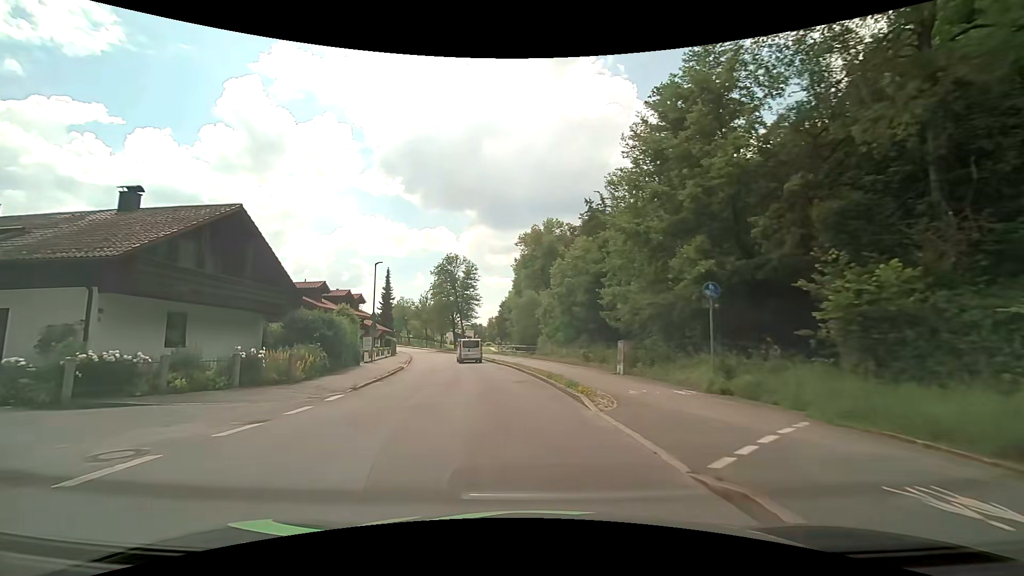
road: unclassified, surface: asphalt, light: Day
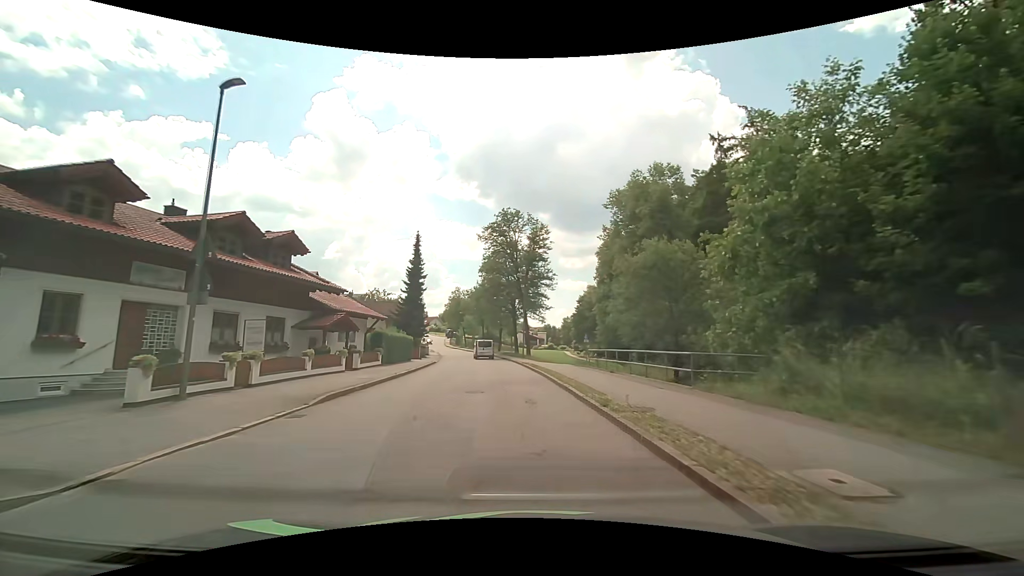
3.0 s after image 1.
(-3.3, +29.6) m; -9°
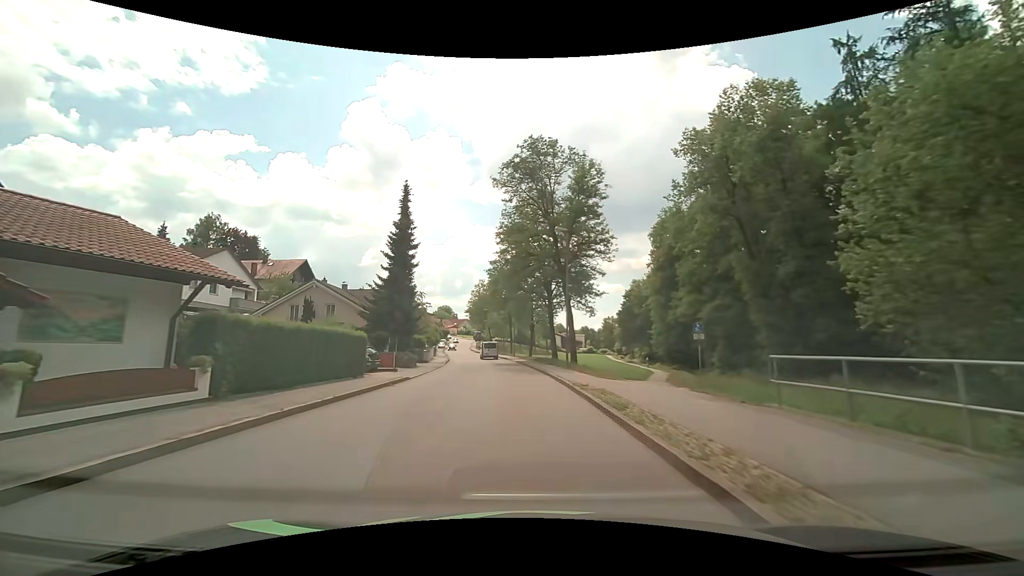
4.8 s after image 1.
(-0.8, +19.5) m; -5°
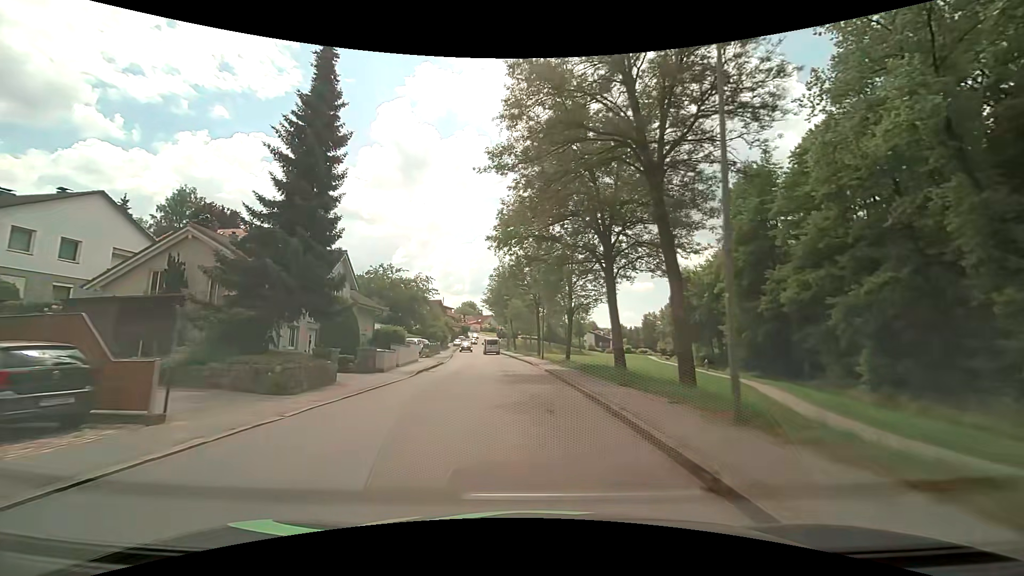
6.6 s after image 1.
(-0.2, +20.2) m; -2°
